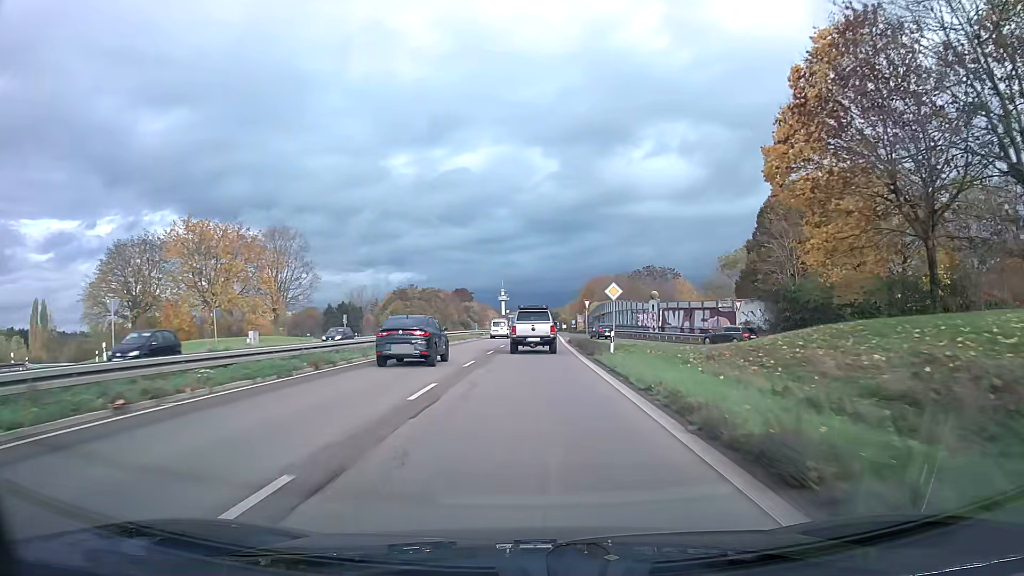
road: trunk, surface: asphalt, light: Day
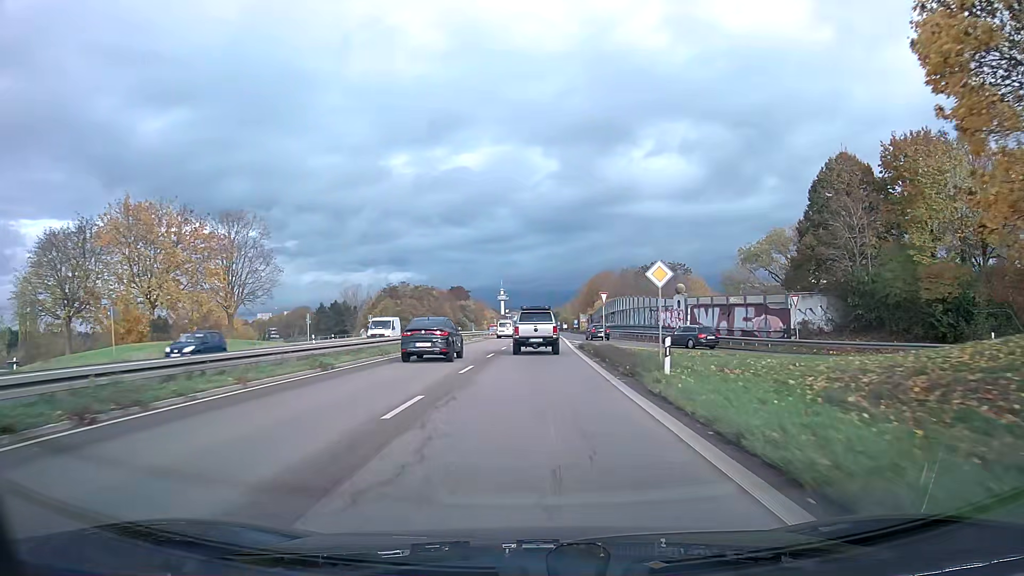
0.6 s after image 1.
(0.0, +11.1) m; 0°
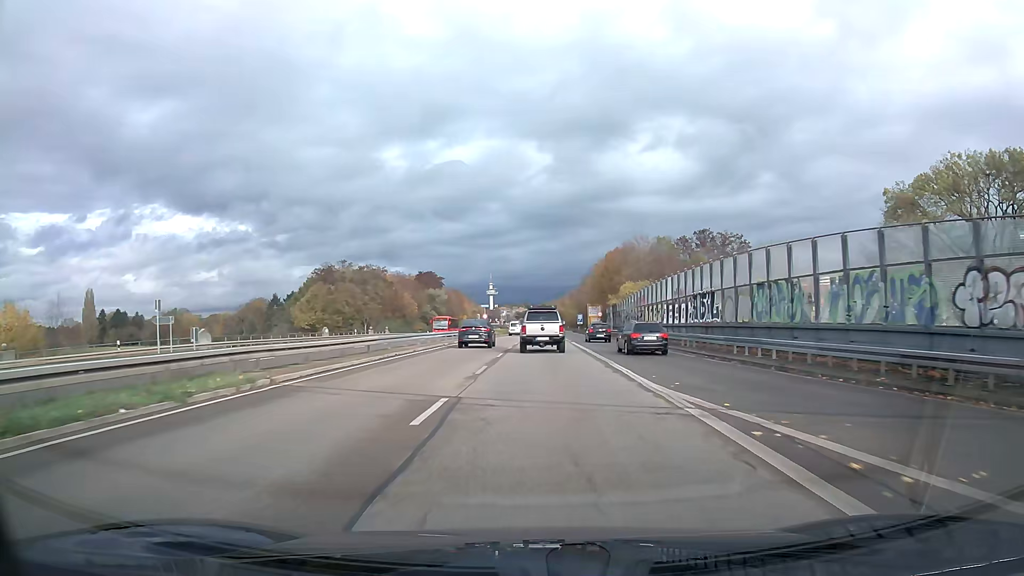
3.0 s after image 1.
(+0.2, +44.7) m; +1°
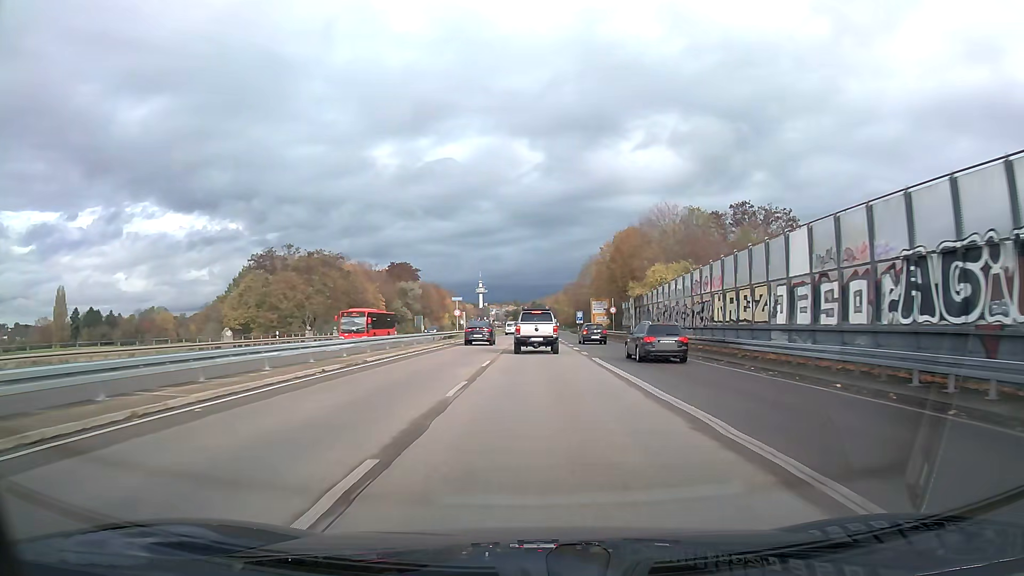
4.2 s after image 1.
(+0.2, +22.8) m; +1°
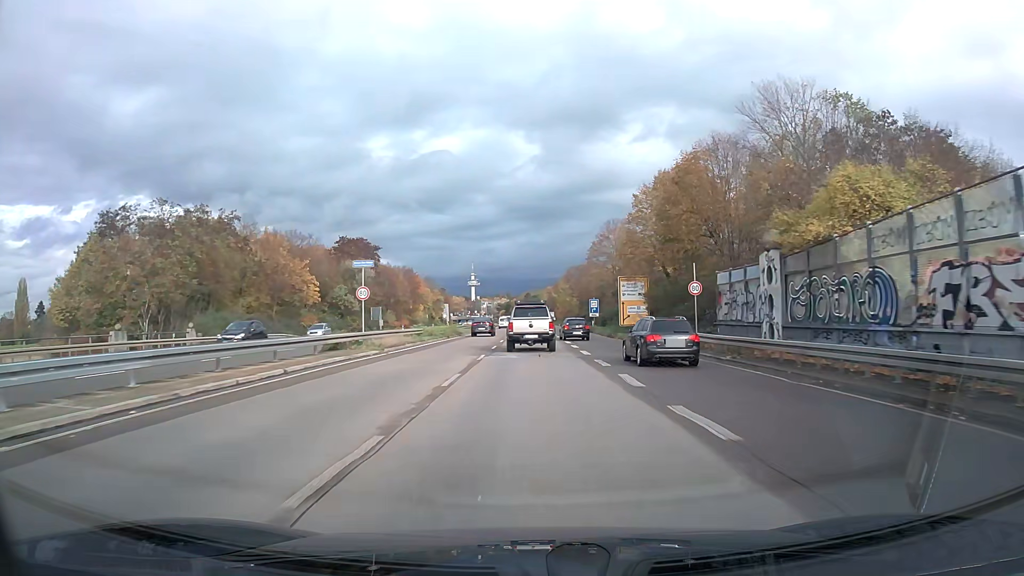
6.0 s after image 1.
(+0.2, +34.0) m; 0°
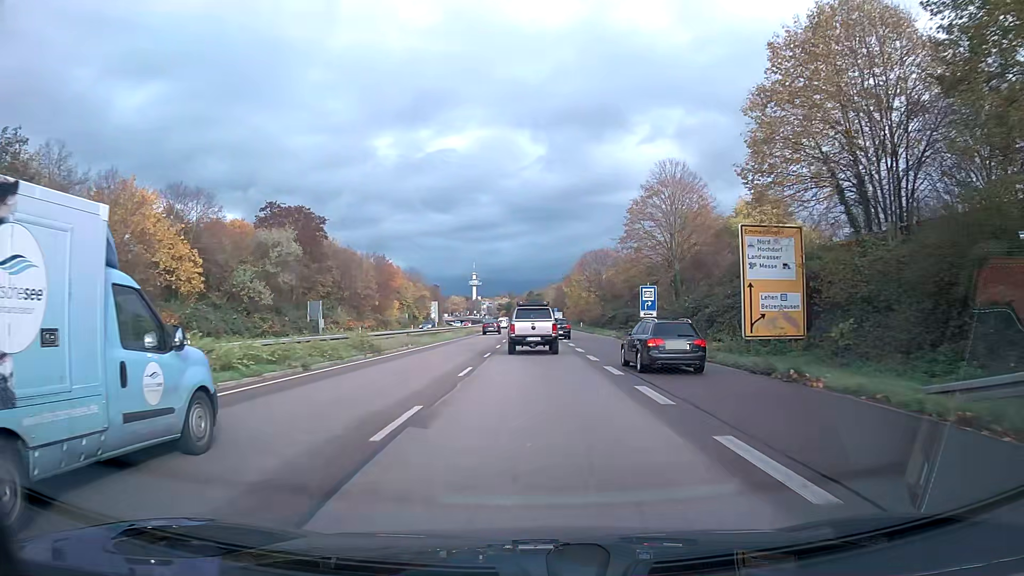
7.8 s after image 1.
(-0.1, +32.5) m; 0°
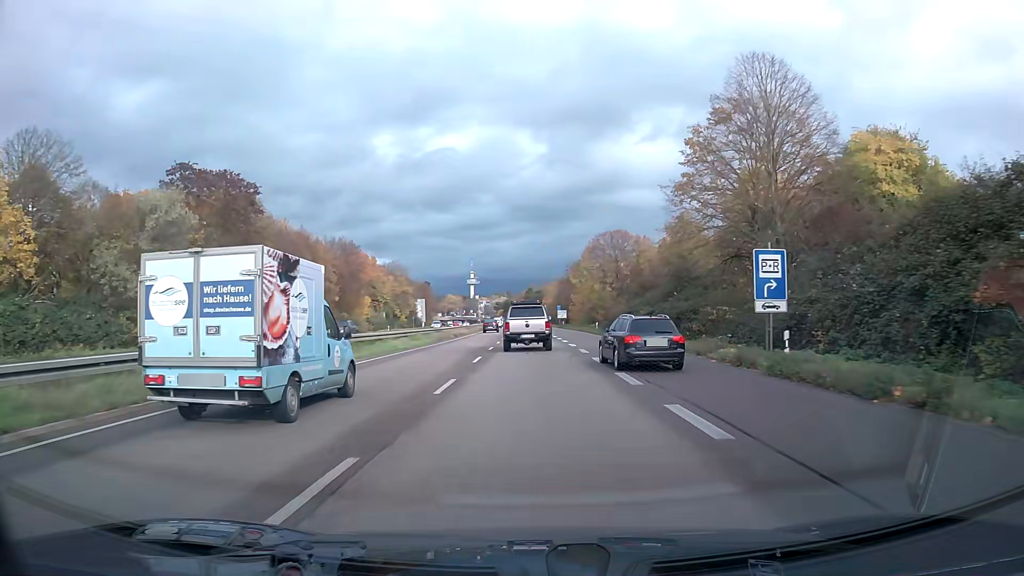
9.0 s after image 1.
(0.0, +21.4) m; 0°
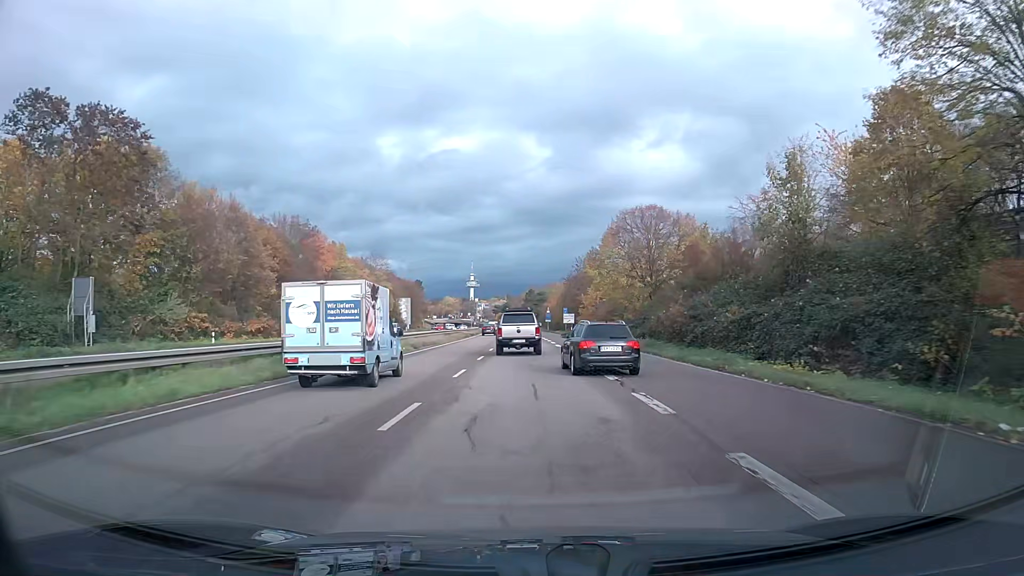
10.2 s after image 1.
(0.0, +21.7) m; 0°
